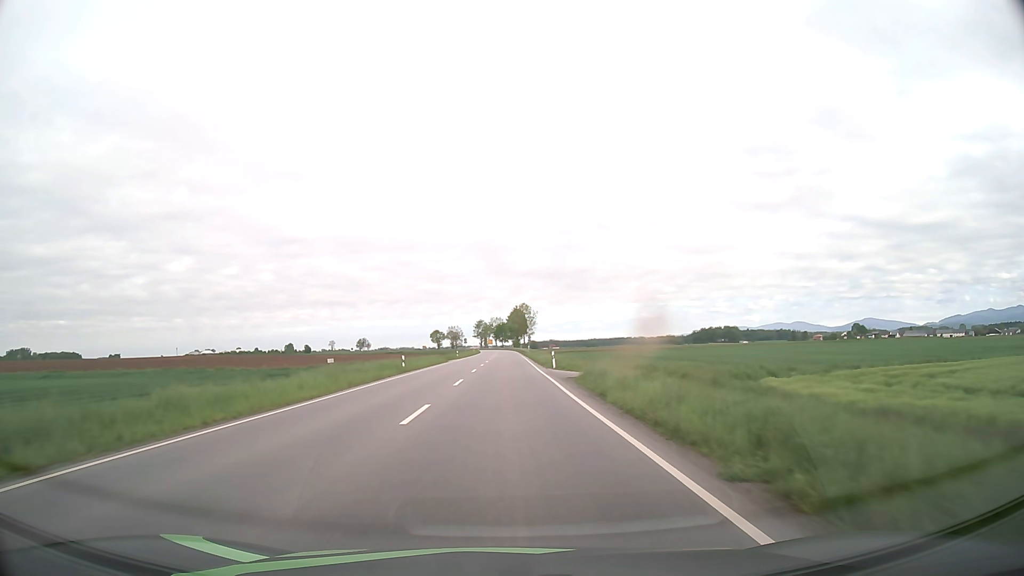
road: primary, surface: asphalt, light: Day
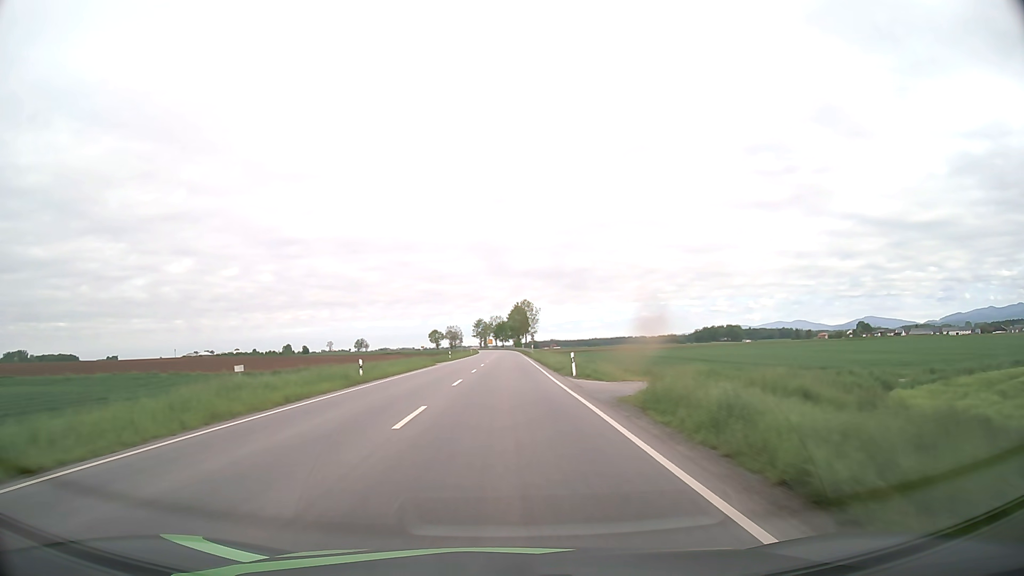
(0.0, +12.9) m; 0°
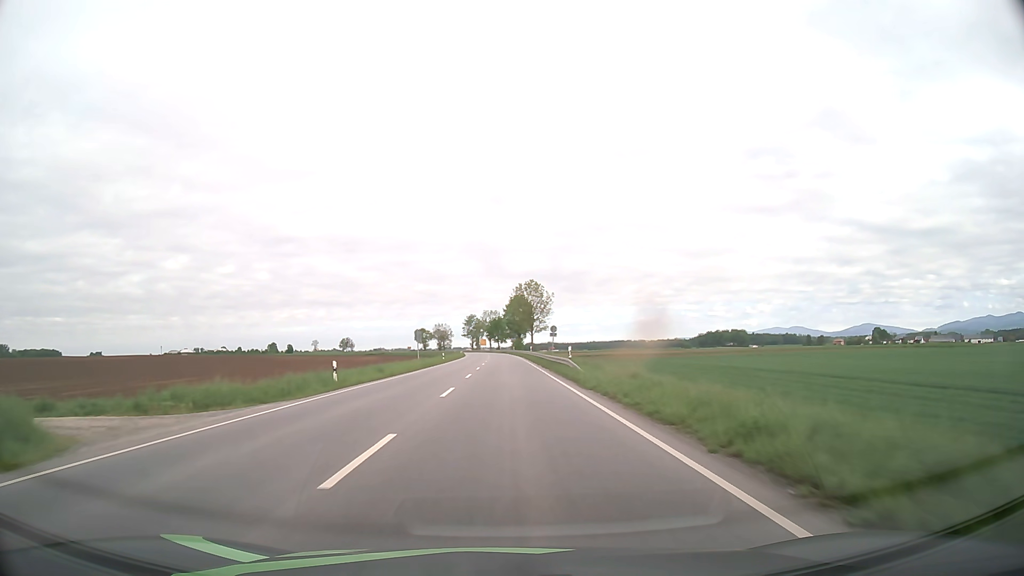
(-0.2, +53.1) m; 0°
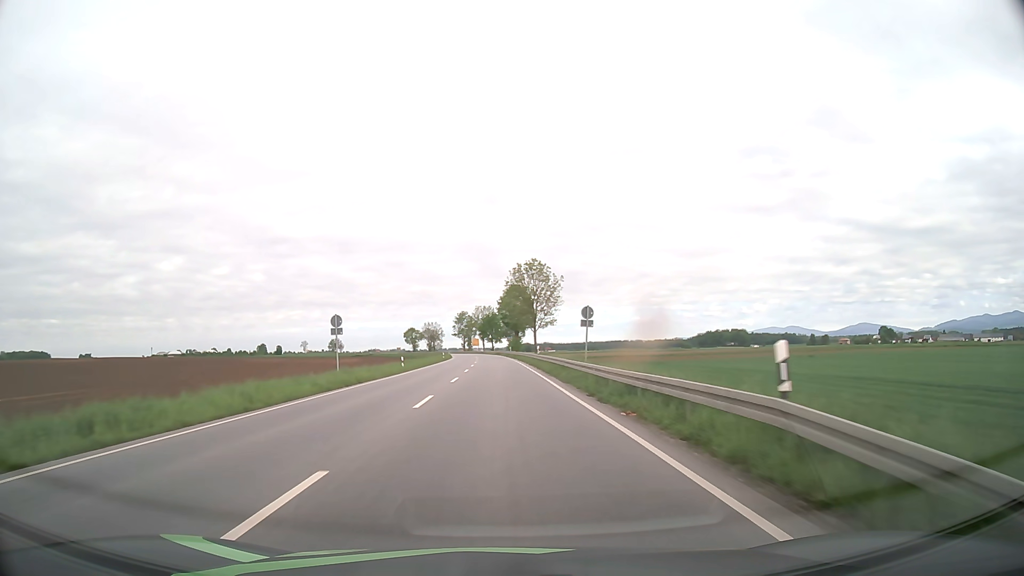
(+0.2, +27.3) m; +1°
